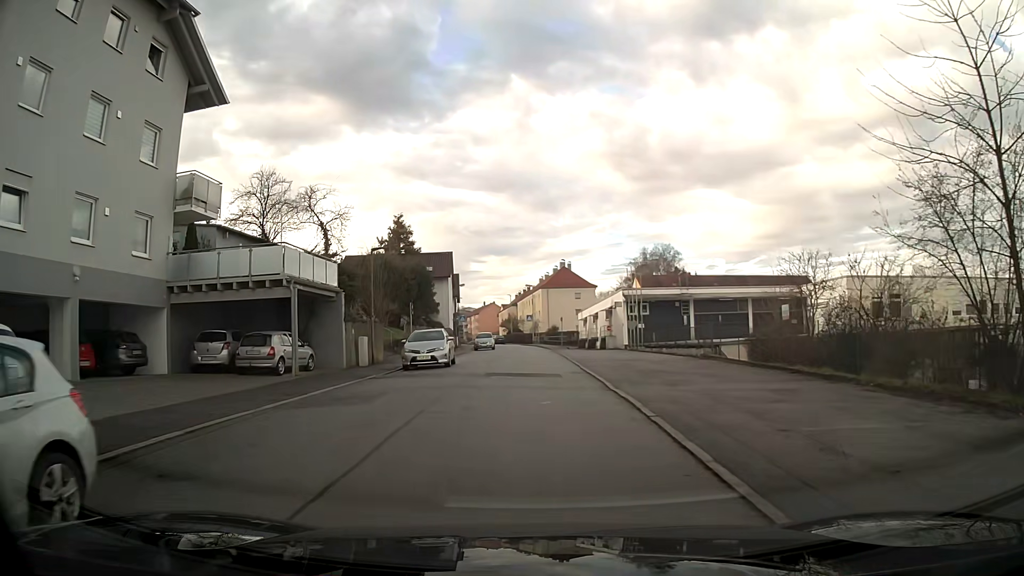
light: Day
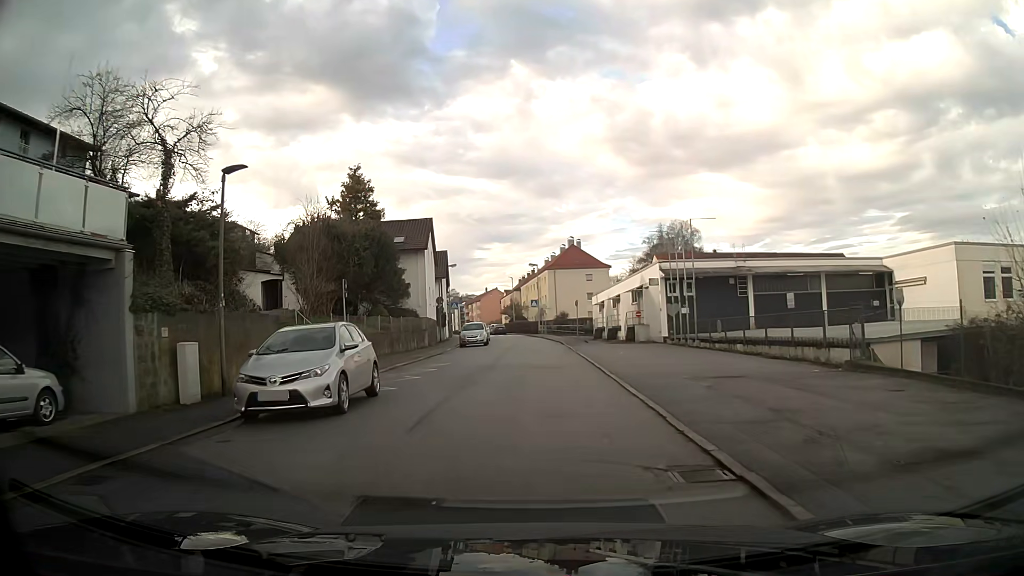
(0.0, +14.6) m; 0°
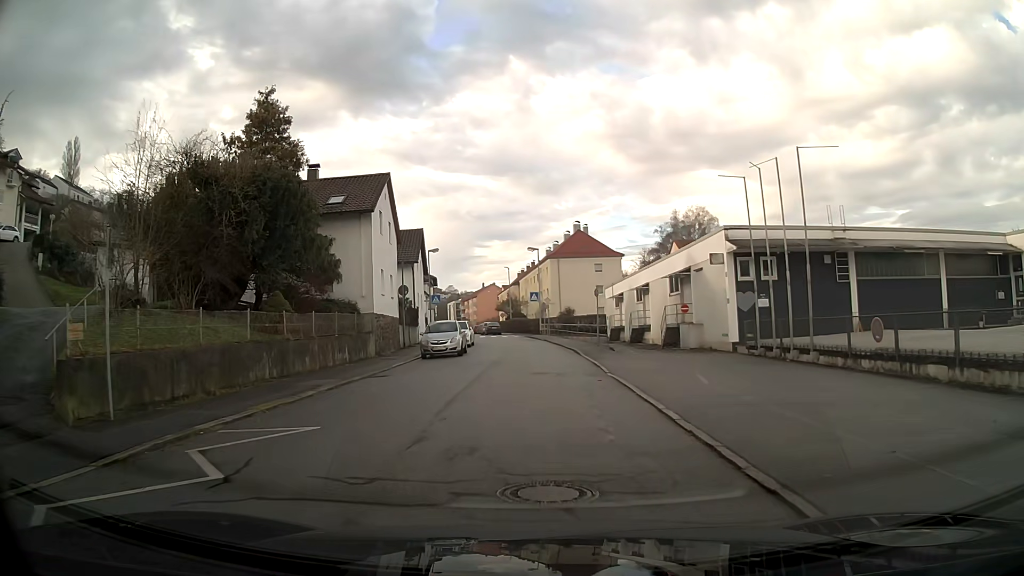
(0.0, +14.4) m; 0°
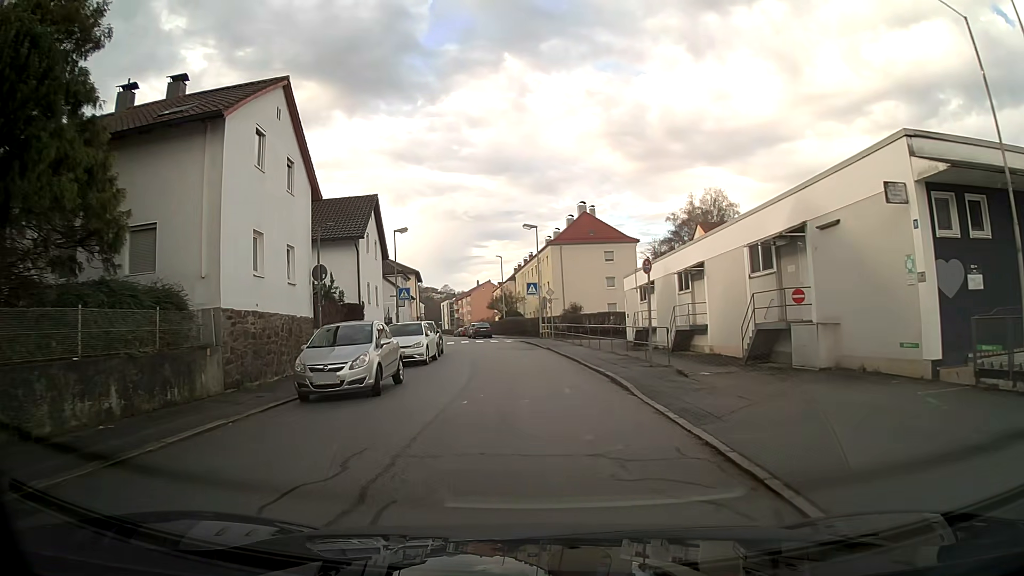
(+0.1, +14.5) m; 0°
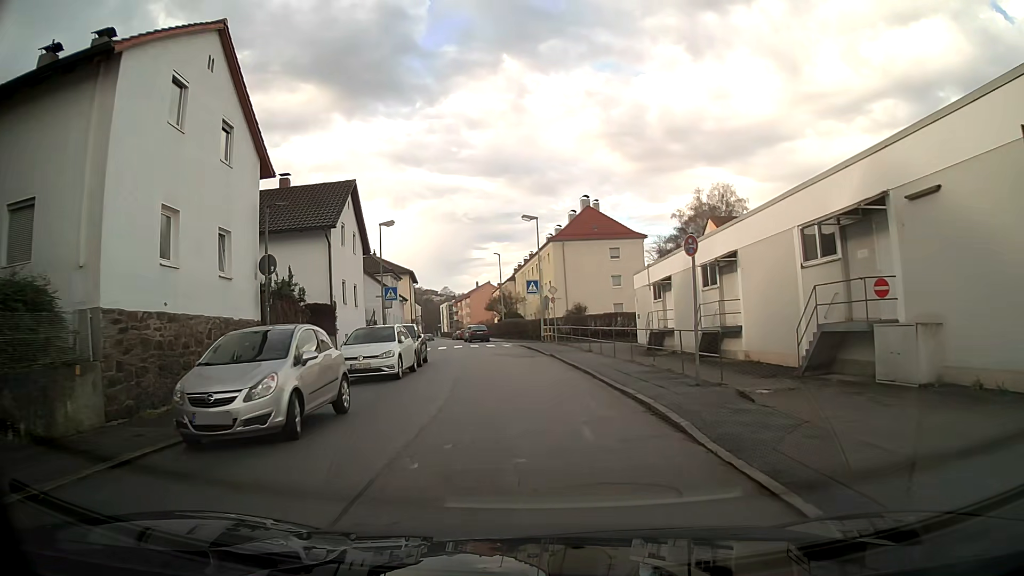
(0.0, +4.7) m; 0°
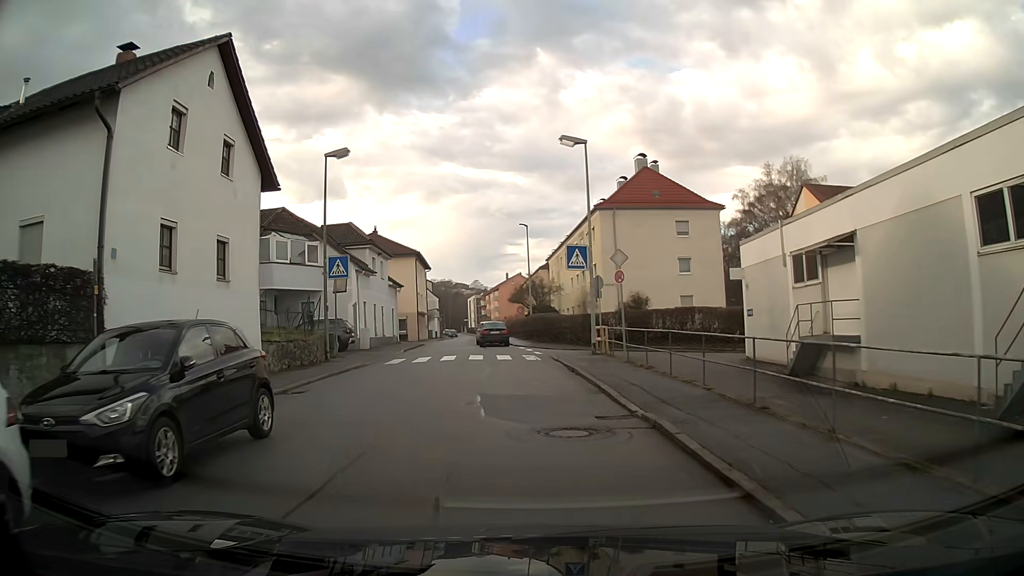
(-0.4, +17.5) m; -3°
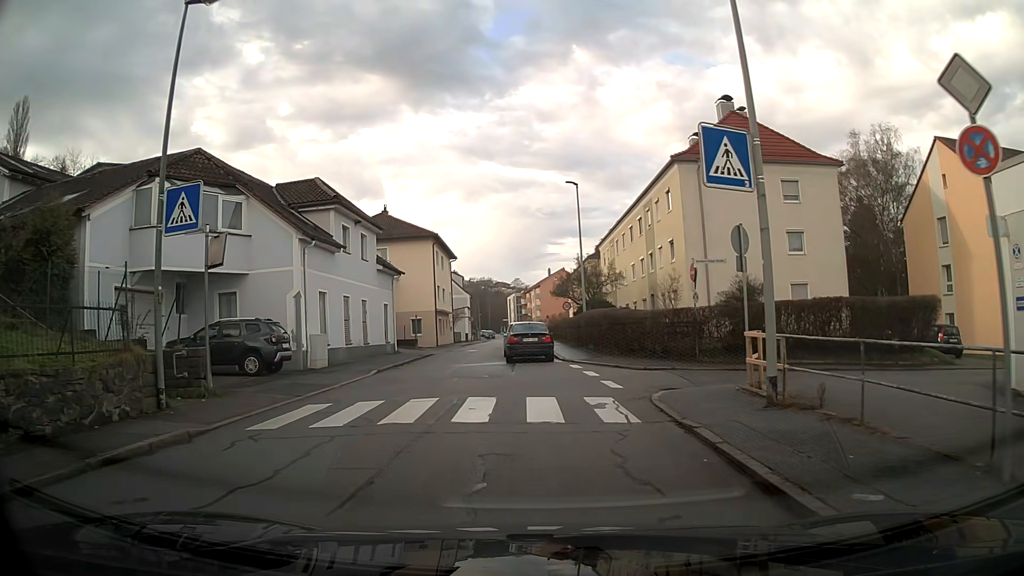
(-0.4, +14.6) m; -4°
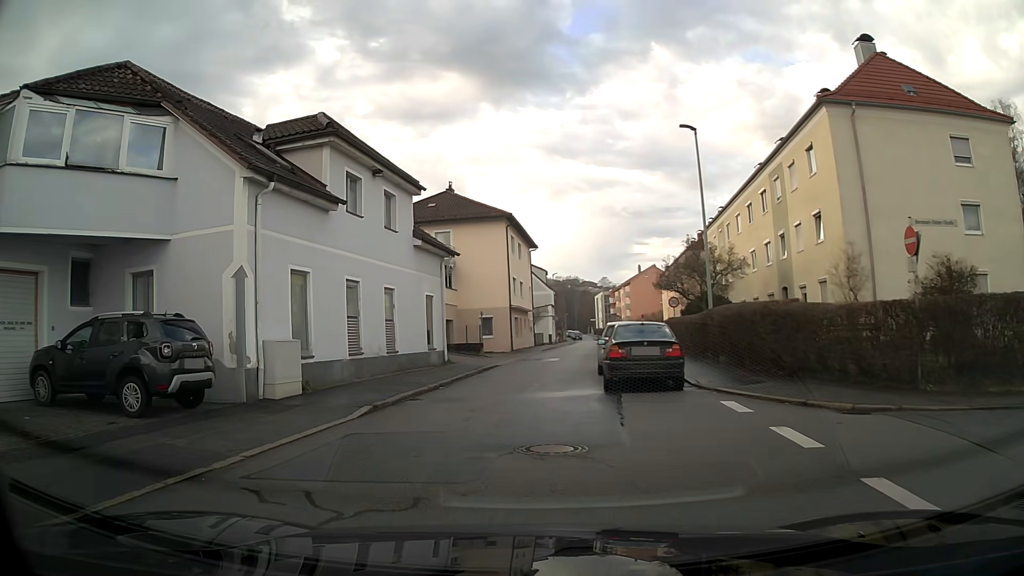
(-0.5, +9.8) m; -8°
